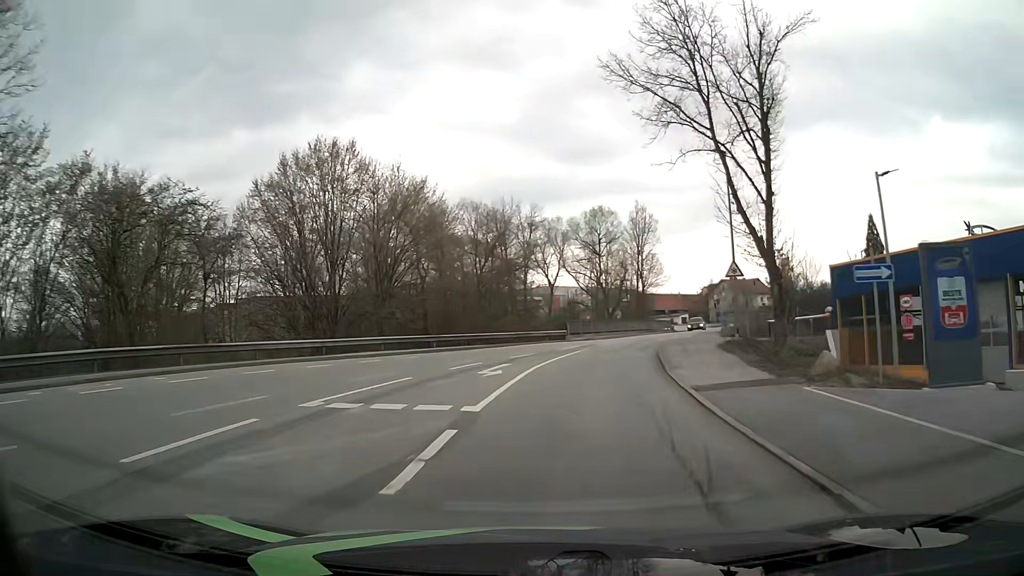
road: tertiary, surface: asphalt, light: Day
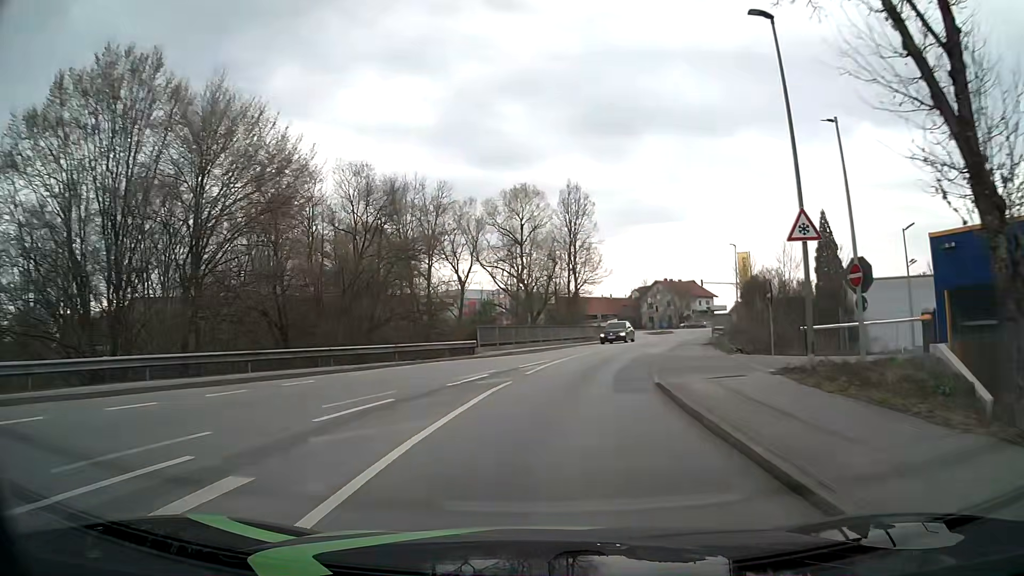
(+0.9, +14.8) m; +7°
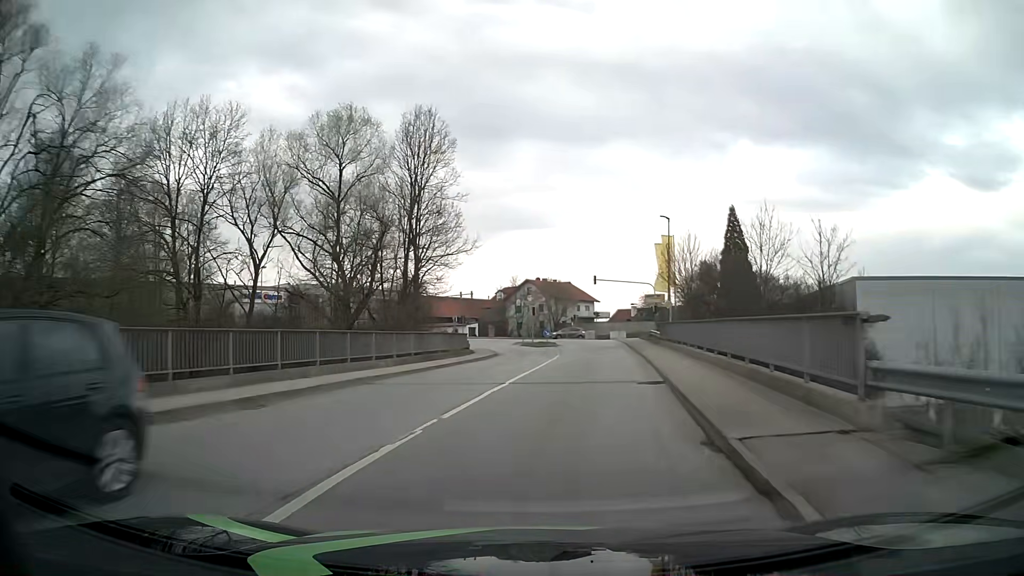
(+2.2, +22.3) m; +12°
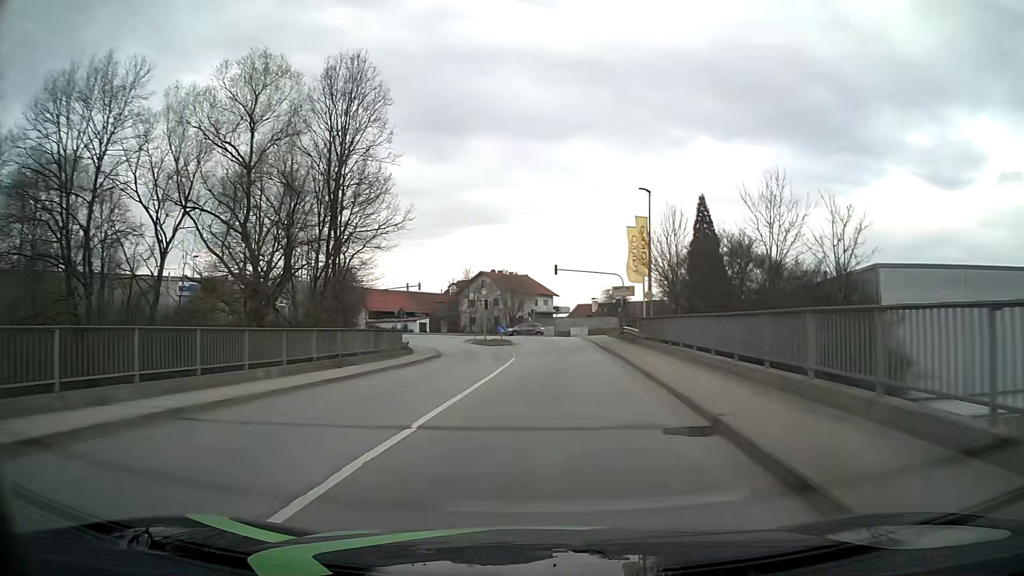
(+0.3, +7.5) m; +4°
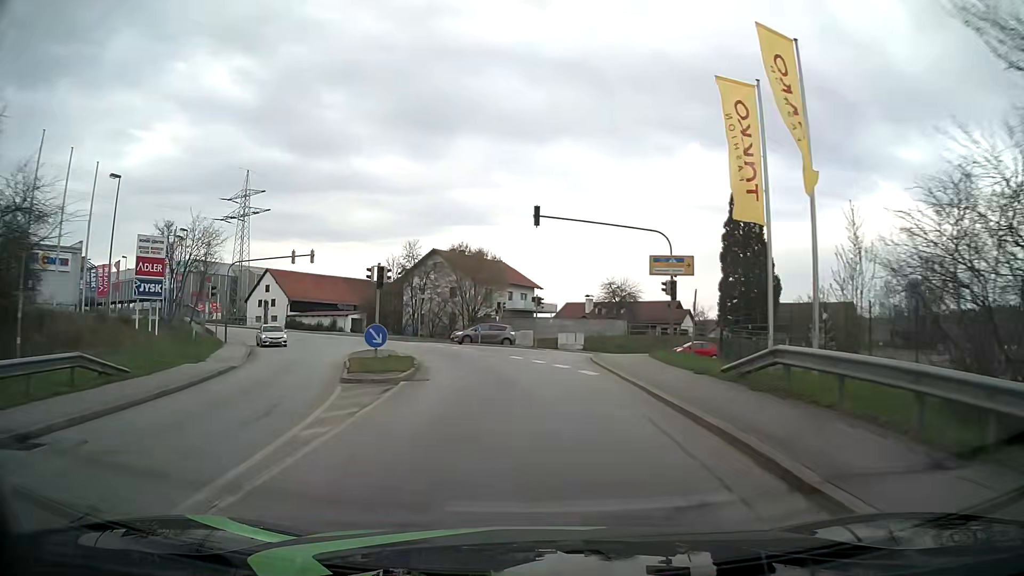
(+1.1, +30.4) m; +1°
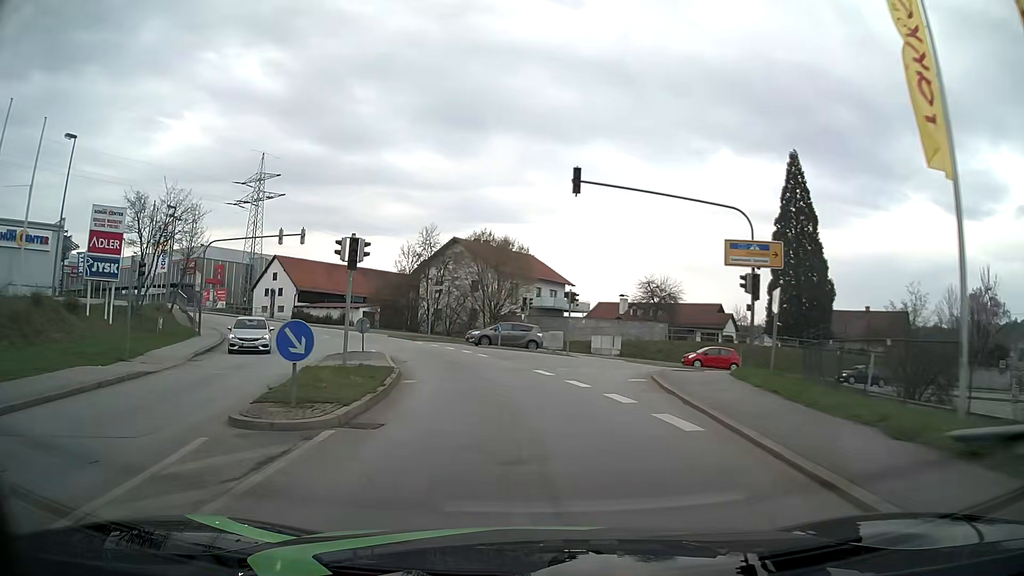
(-0.2, +7.6) m; -3°
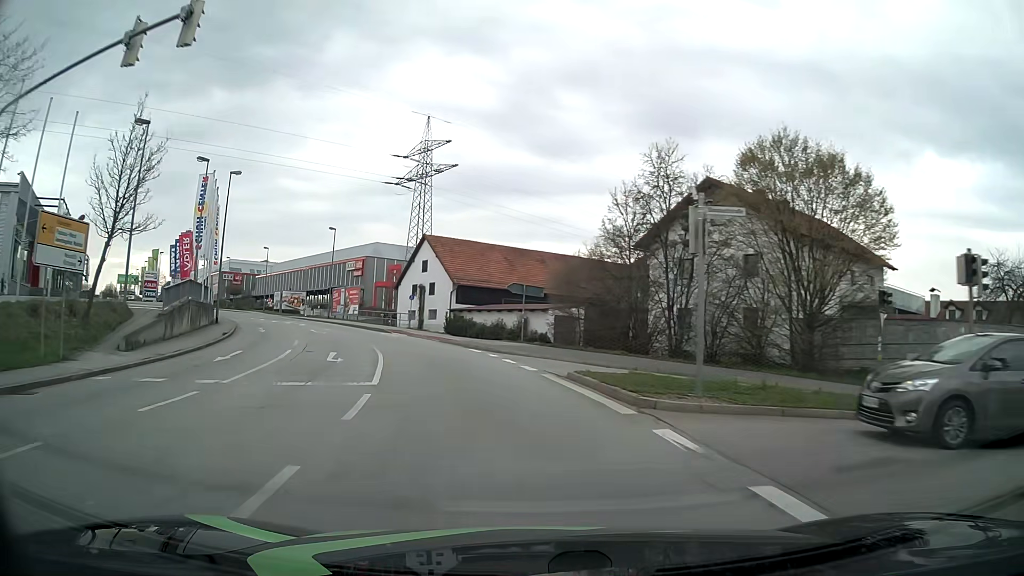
(-4.5, +30.1) m; -18°
